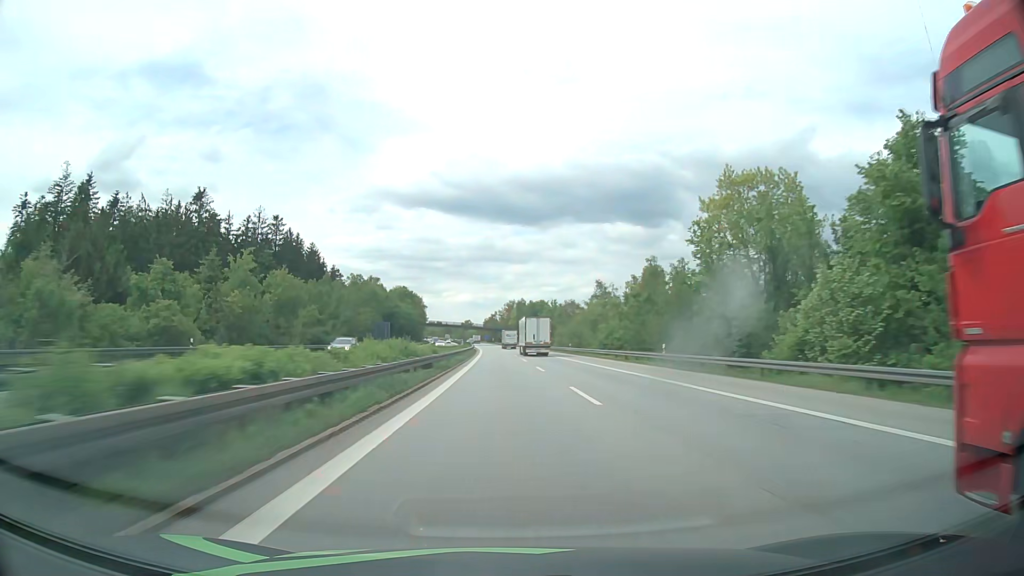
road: motorway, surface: asphalt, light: Day
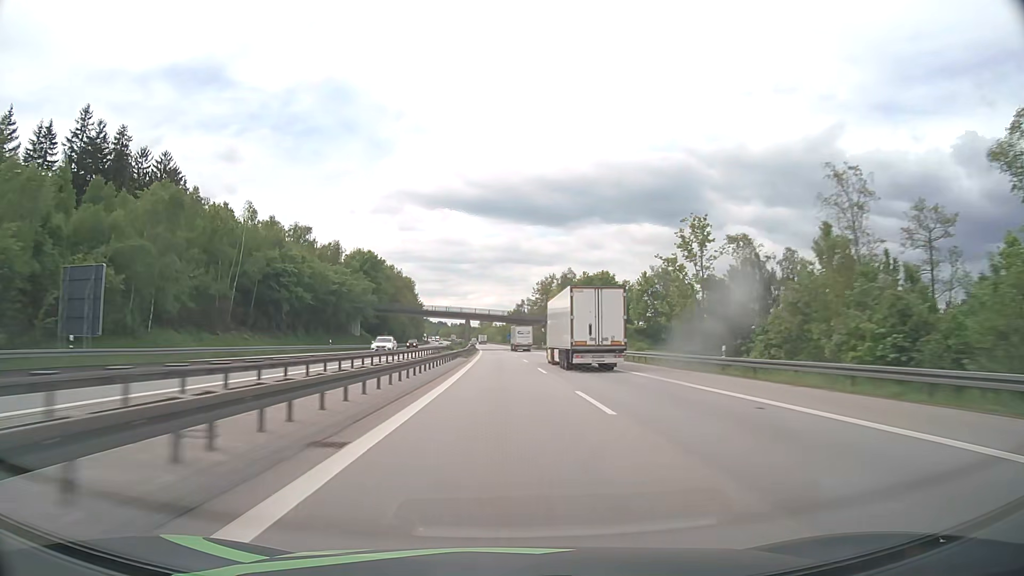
(-2.0, +111.1) m; -2°
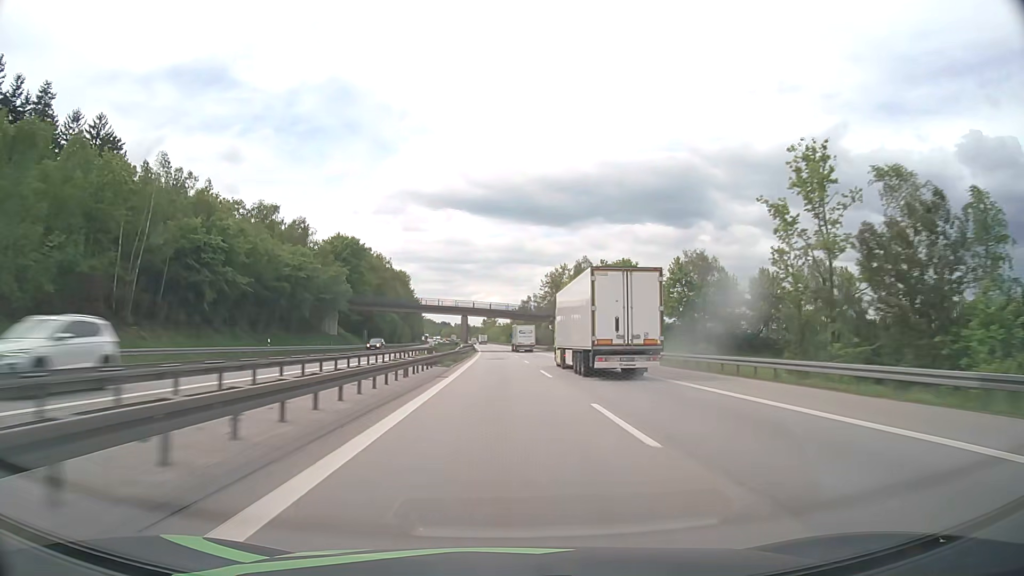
(-0.1, +22.2) m; 0°
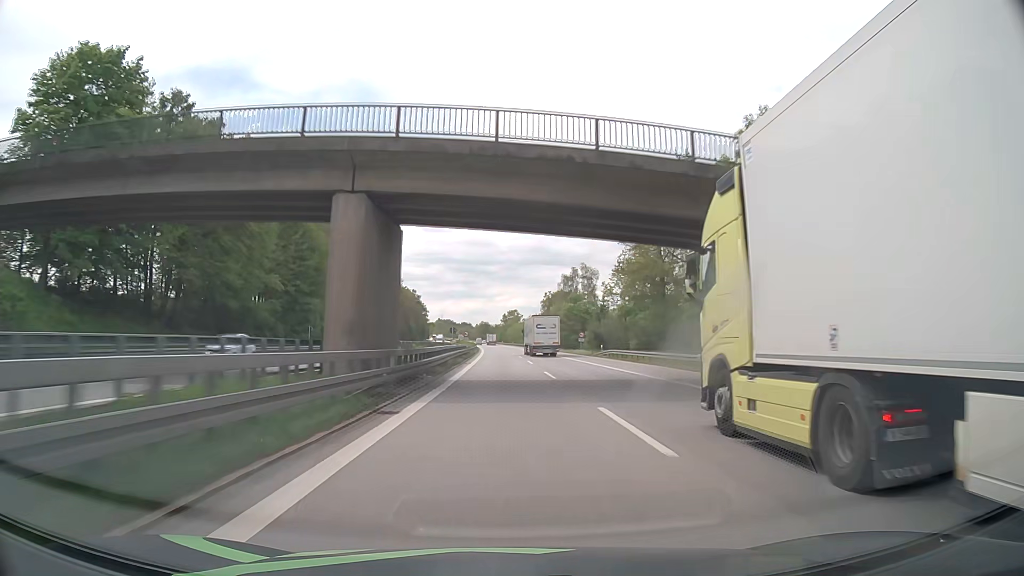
(-1.5, +88.7) m; -2°
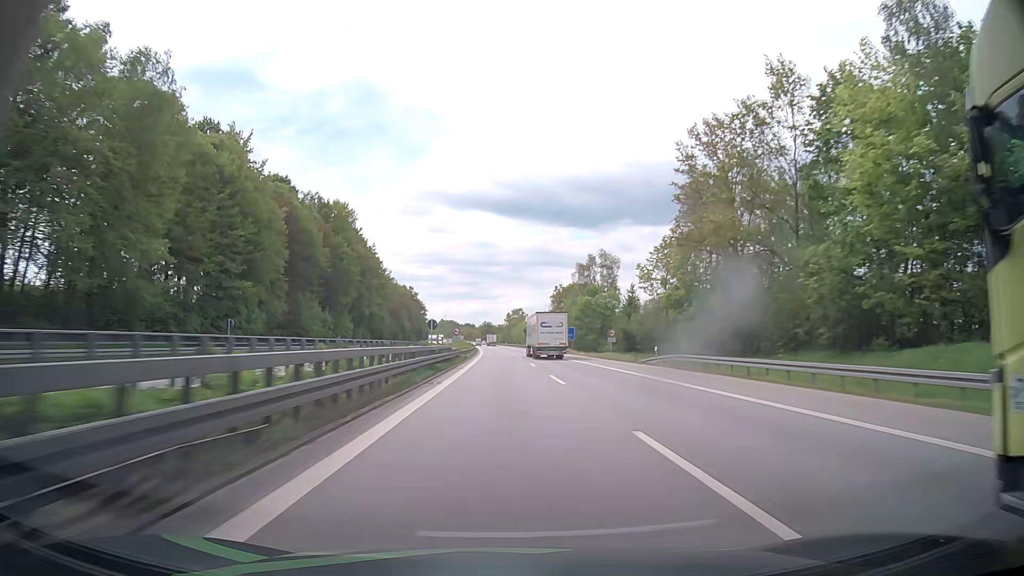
(0.0, +22.2) m; 0°
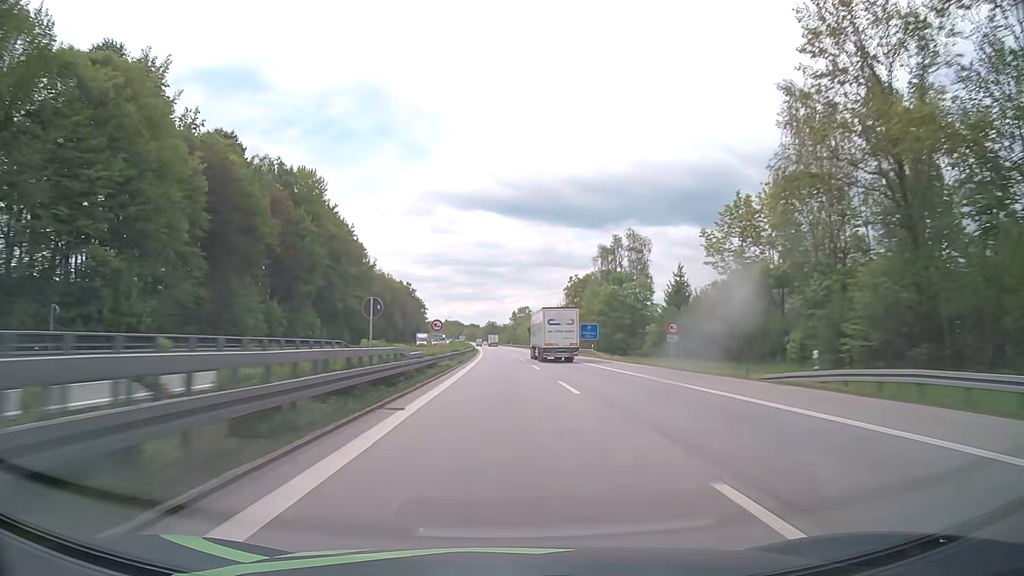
(-0.1, +22.2) m; -1°
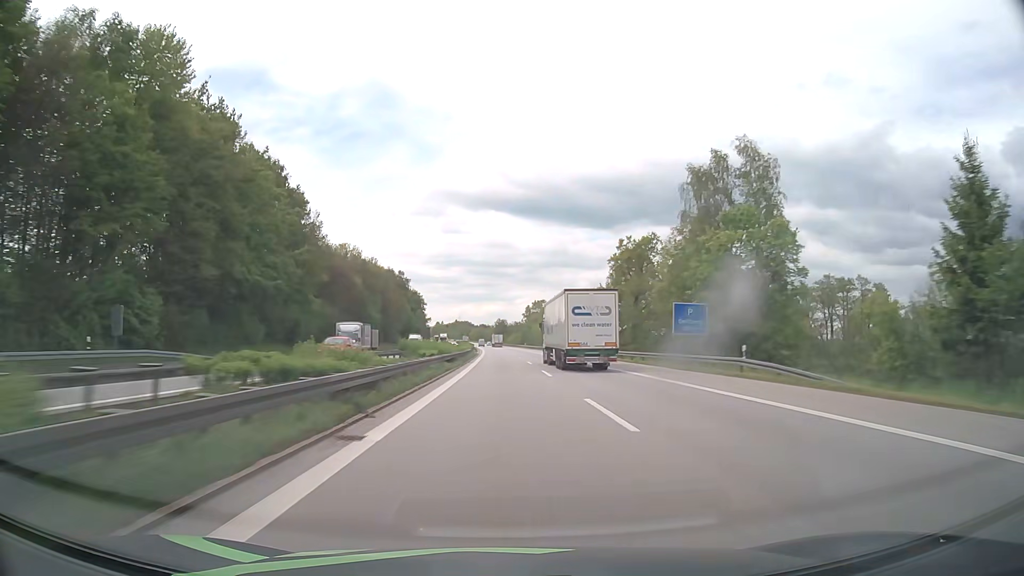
(-0.3, +44.4) m; -1°
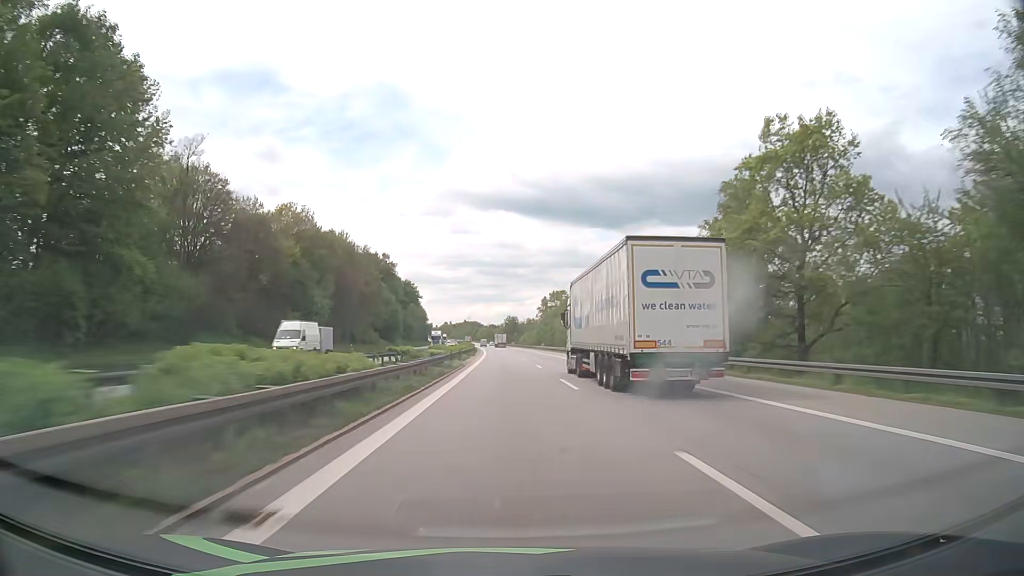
(-0.4, +44.4) m; -1°
(0, +10) (0, +20) (0, +30) (0, +40) (-1, +50) (-1, +60) (-1, +70) (-1, +80) (-1, +90) (-2, +100) m
